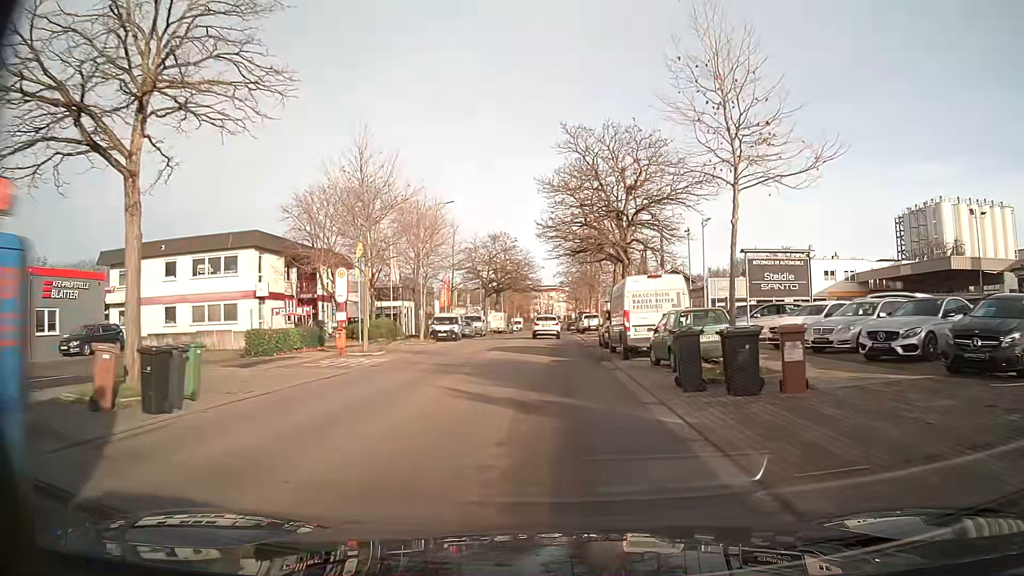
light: Day
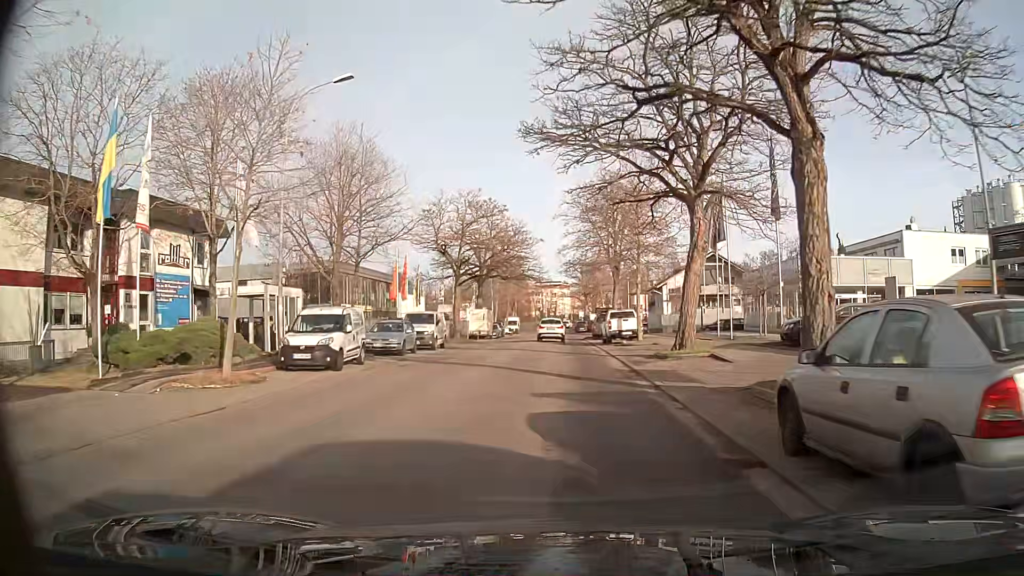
(-0.1, +24.5) m; 0°
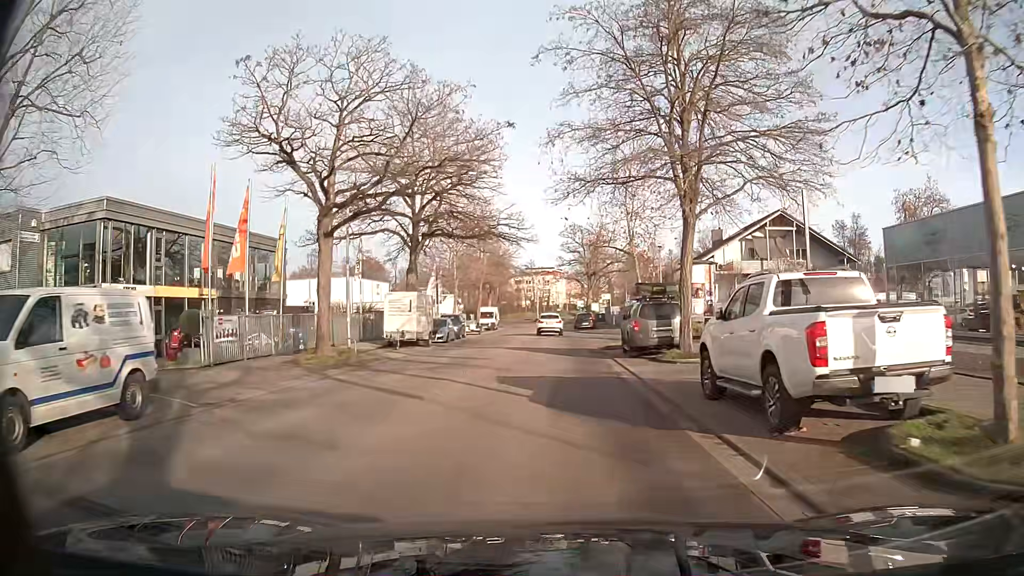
(+0.1, +27.4) m; +1°
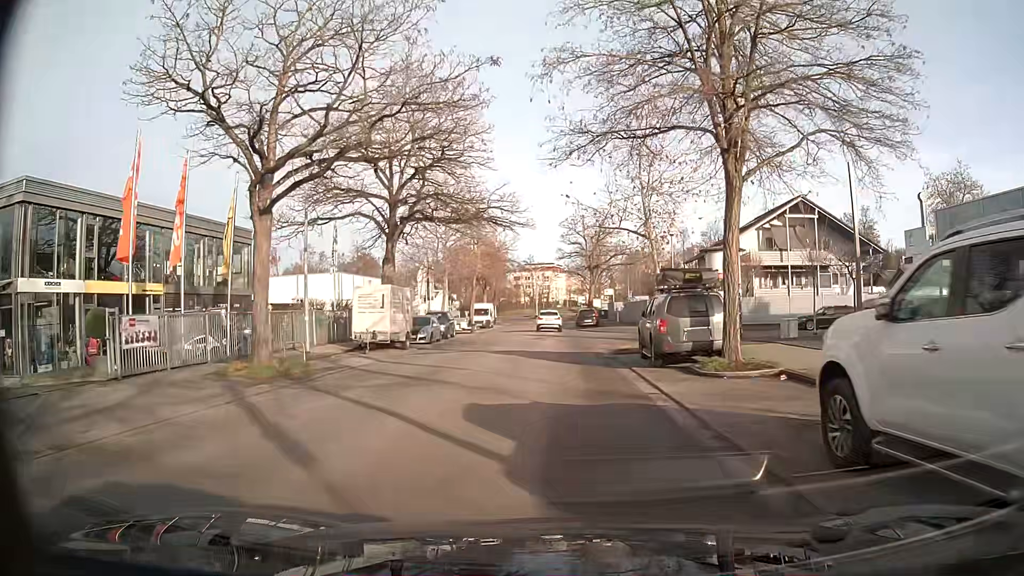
(0.0, +5.0) m; 0°
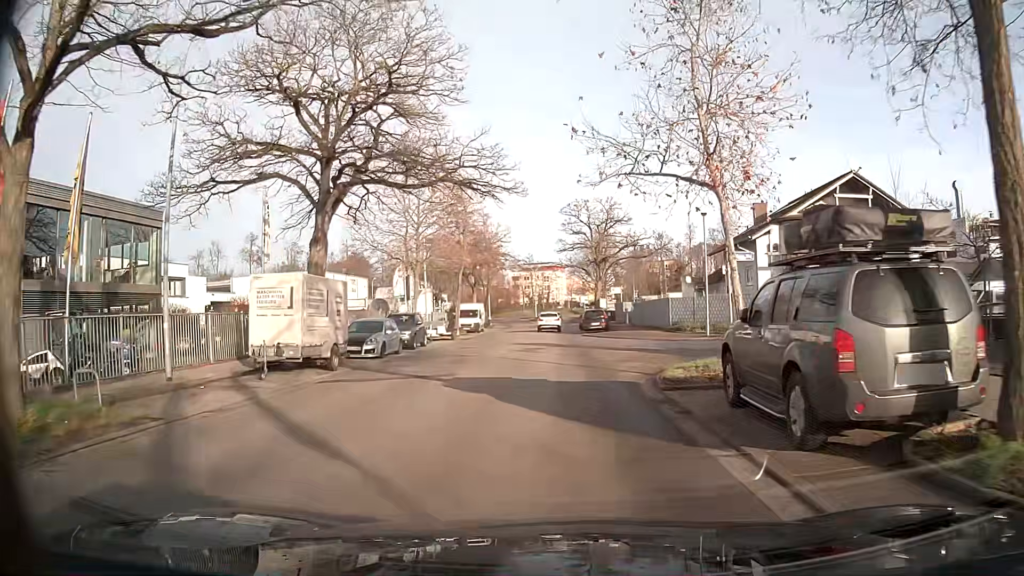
(0.0, +9.5) m; 0°
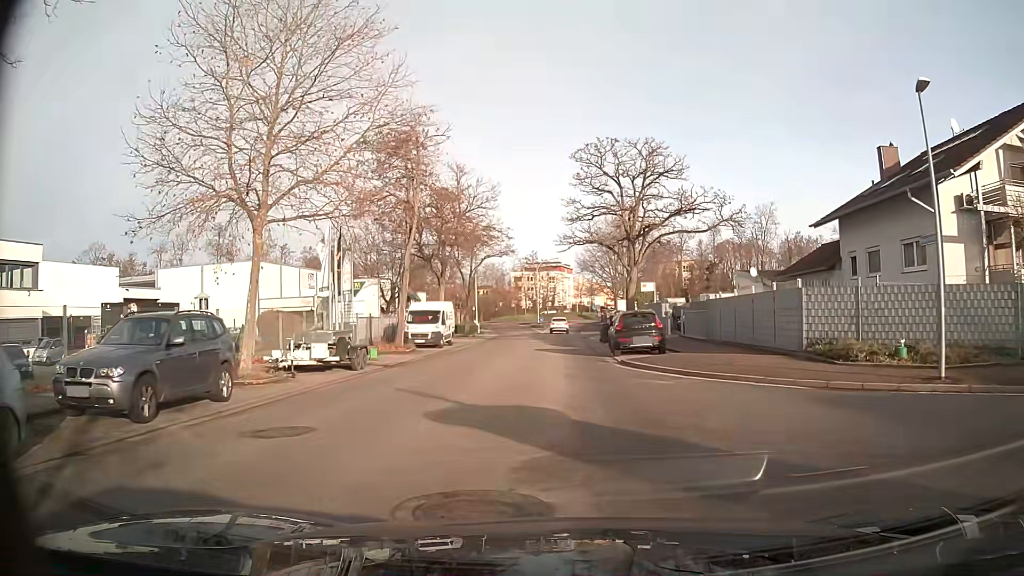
(-0.1, +21.1) m; 0°
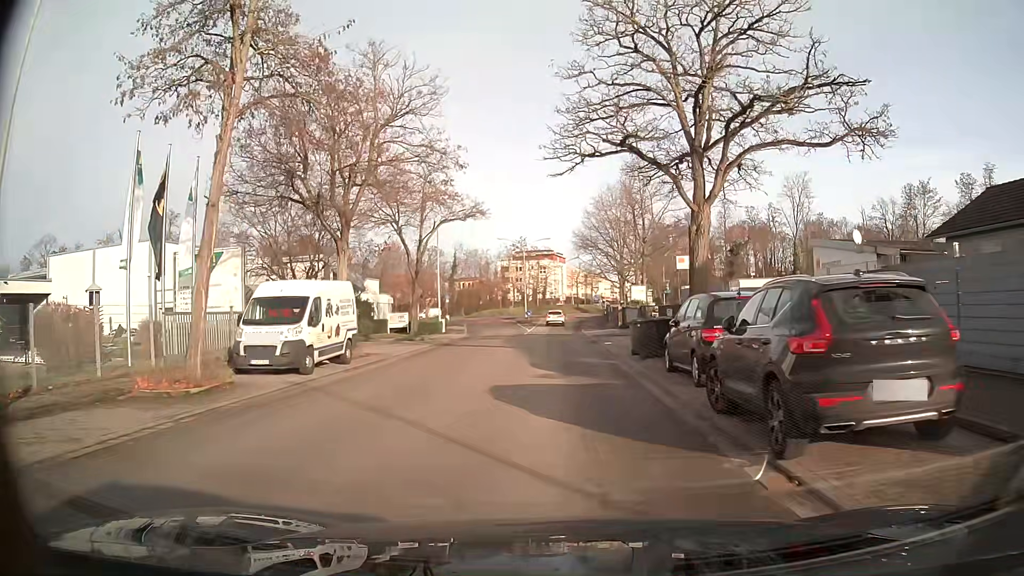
(+0.1, +18.6) m; +1°
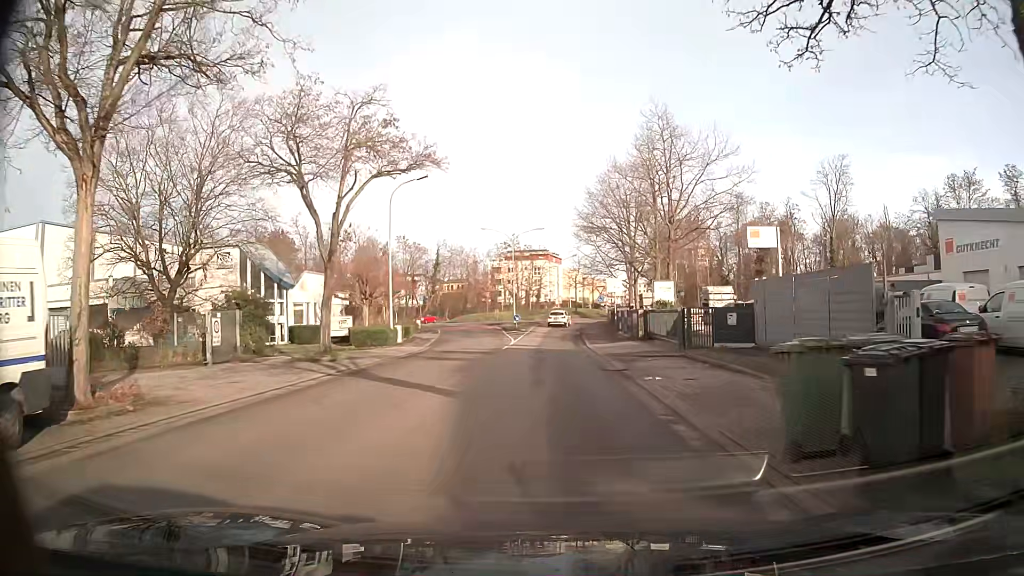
(0.0, +14.0) m; 0°
